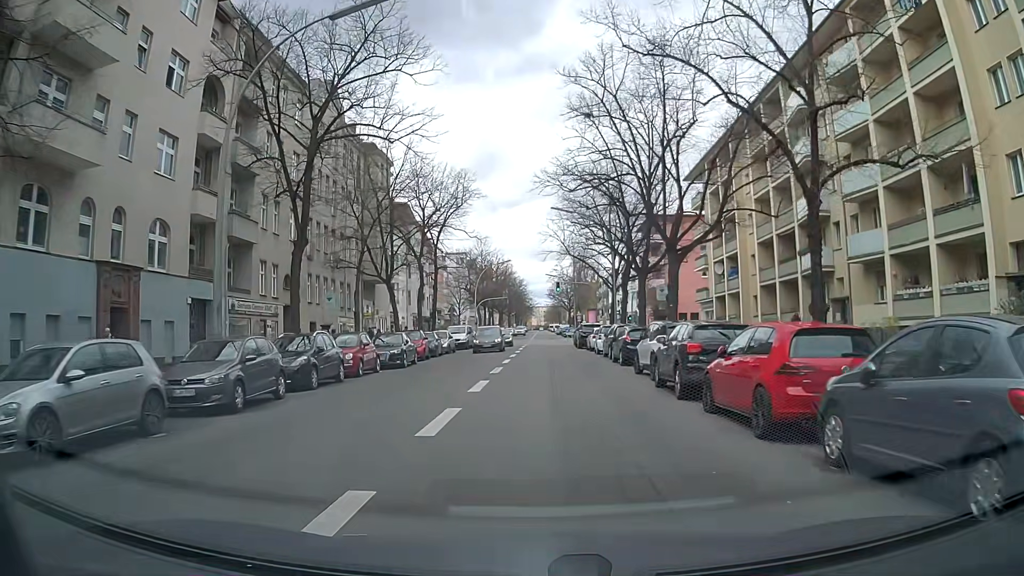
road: secondary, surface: asphalt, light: Day
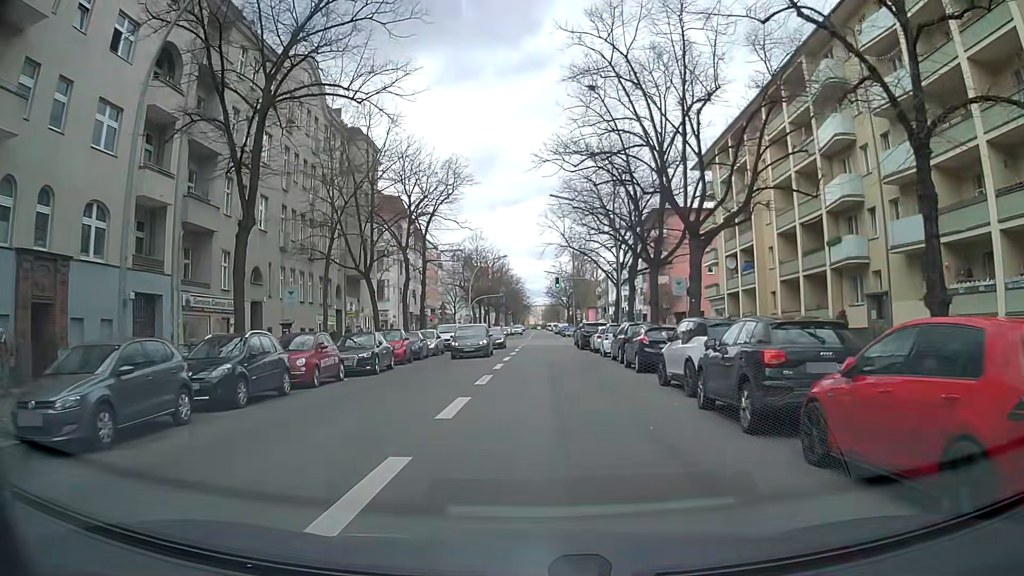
(0.0, +4.4) m; +2°
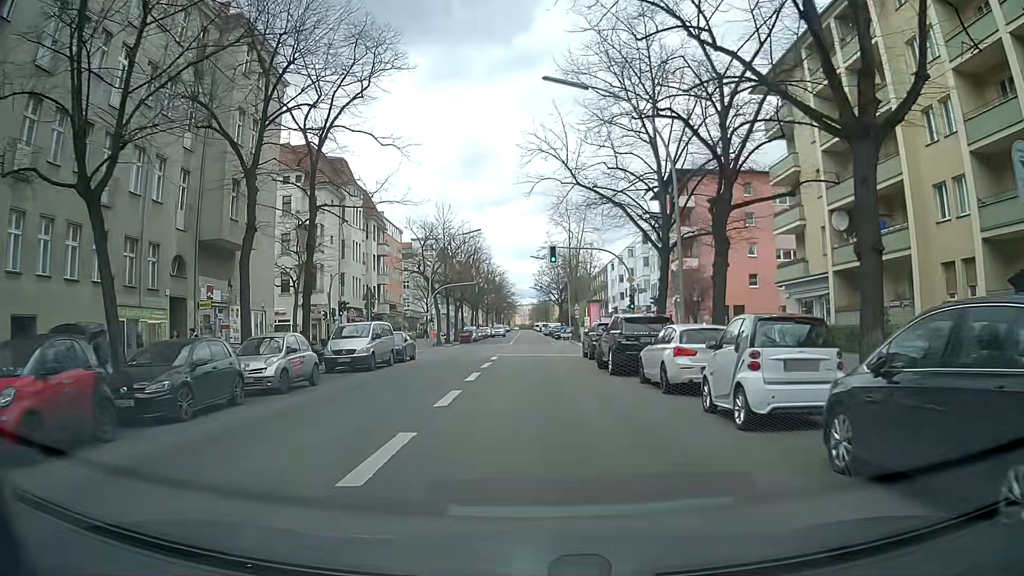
(-0.2, +22.3) m; +1°
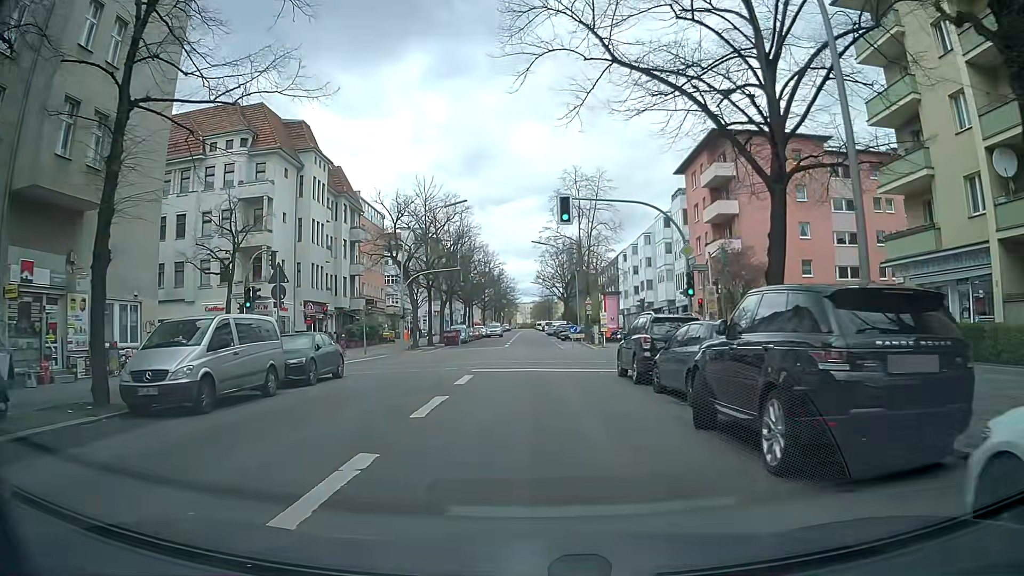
(-0.1, +13.5) m; 0°
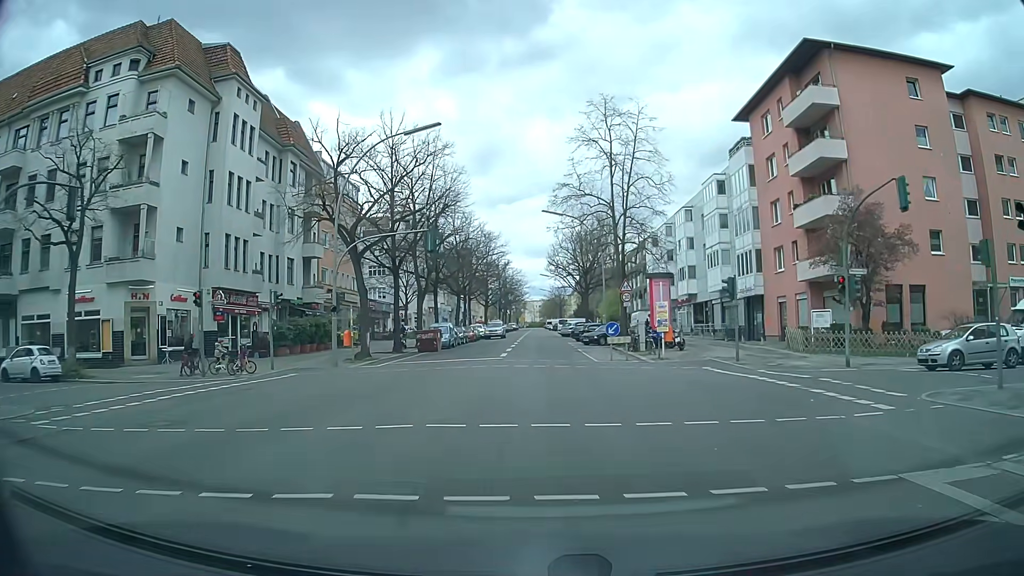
(-0.5, +18.1) m; -2°
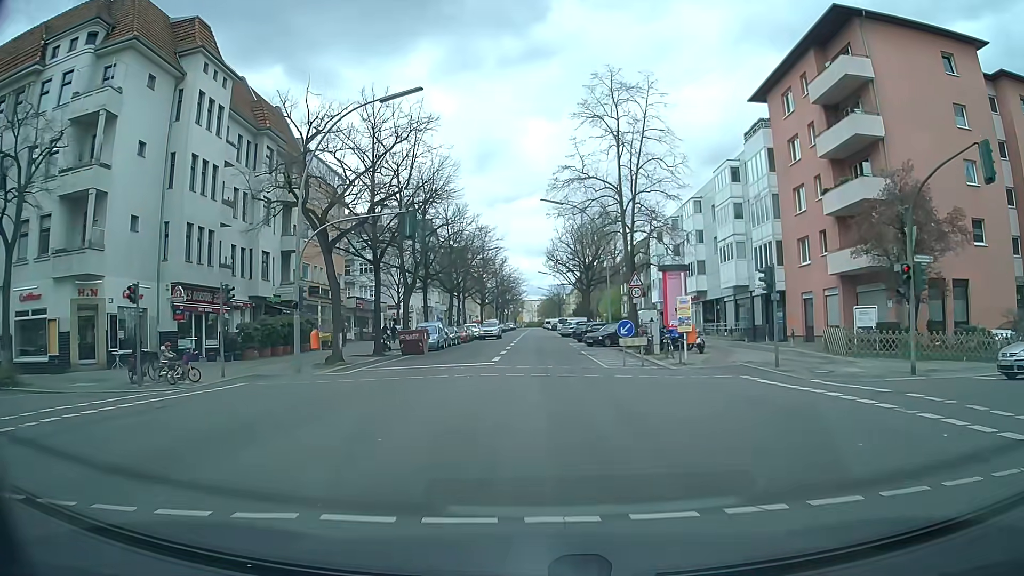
(0.0, +4.6) m; 0°
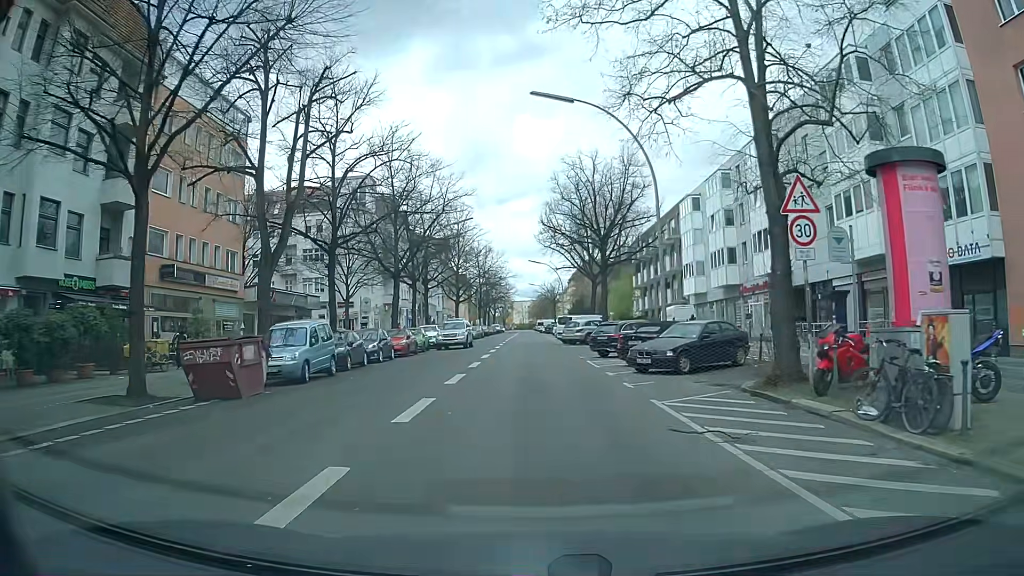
(0.0, +22.8) m; +1°
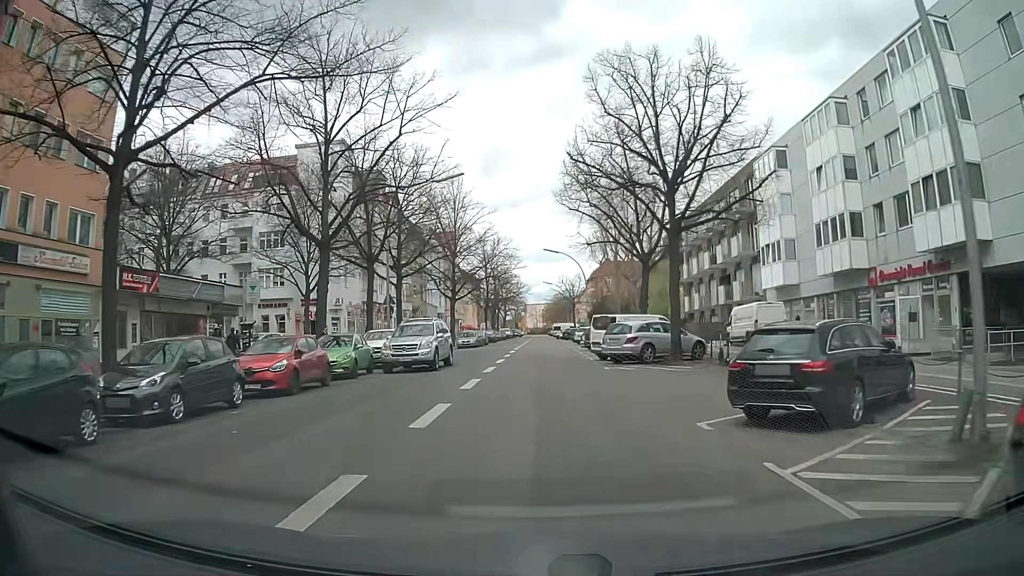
(-0.2, +18.1) m; -2°
(0, +10) (0, +20) (0, +30) (+1, +40) (+1, +50) (+1, +60) (+2, +70) (+2, +80) (+2, +90) (+2, +100) m
